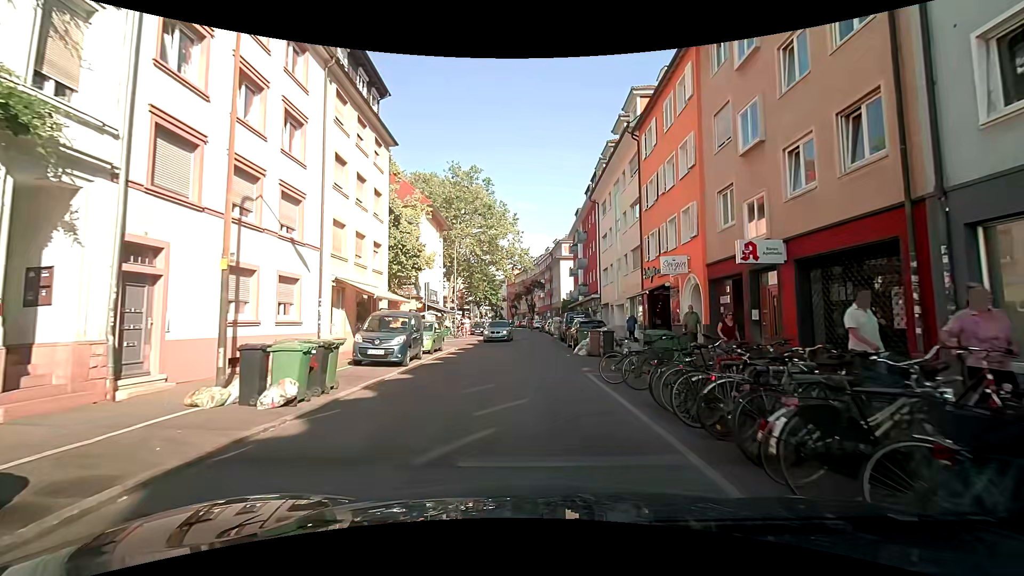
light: Day
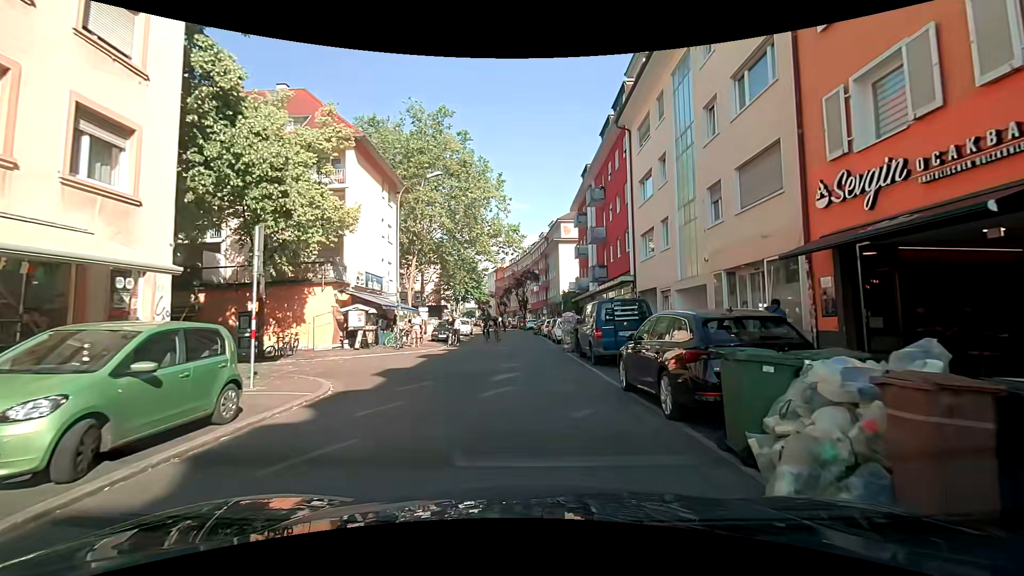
(+0.1, +16.7) m; +2°
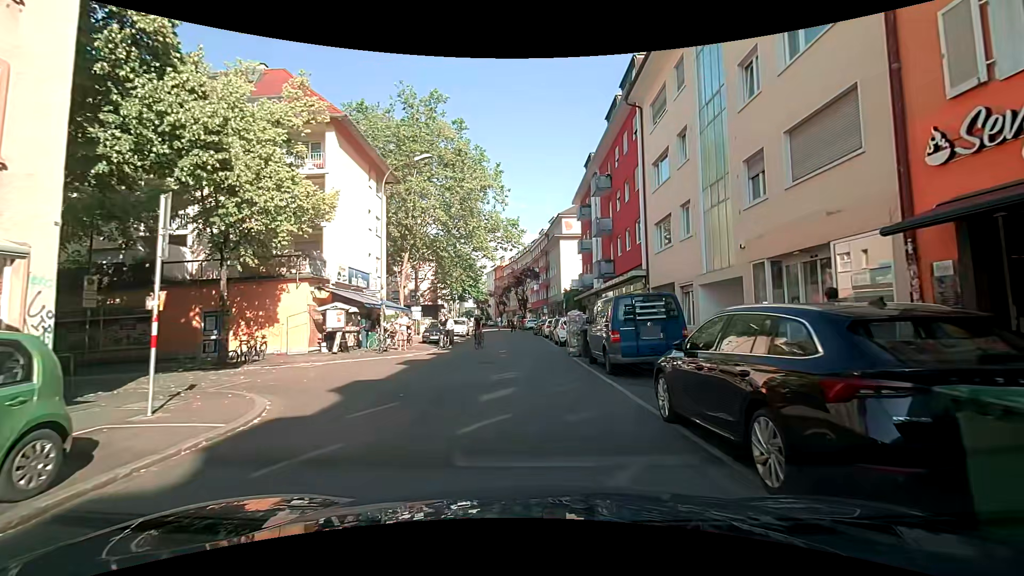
(-0.1, +2.8) m; -1°
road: residential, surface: asphalt
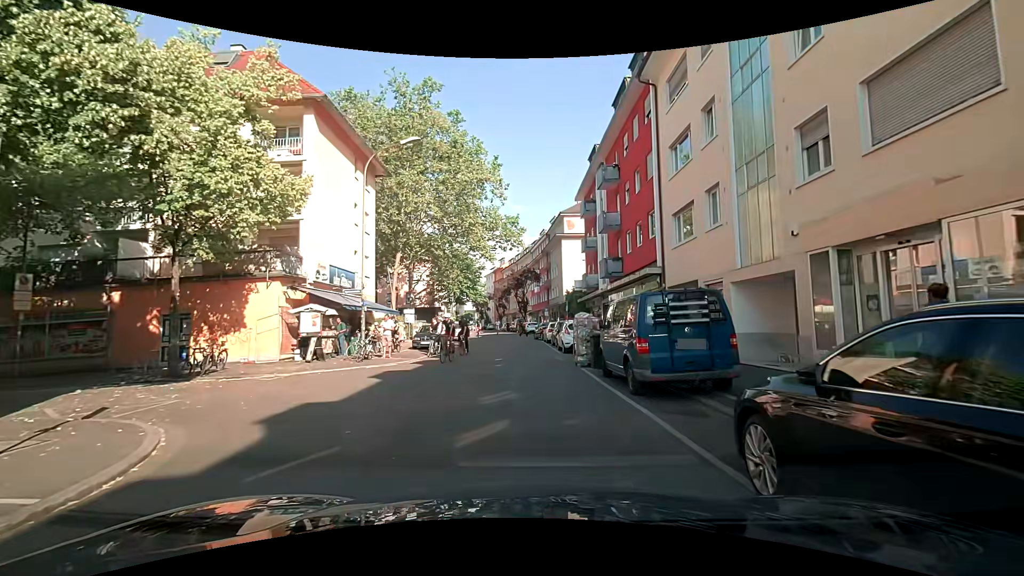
(0.0, +2.7) m; +2°
